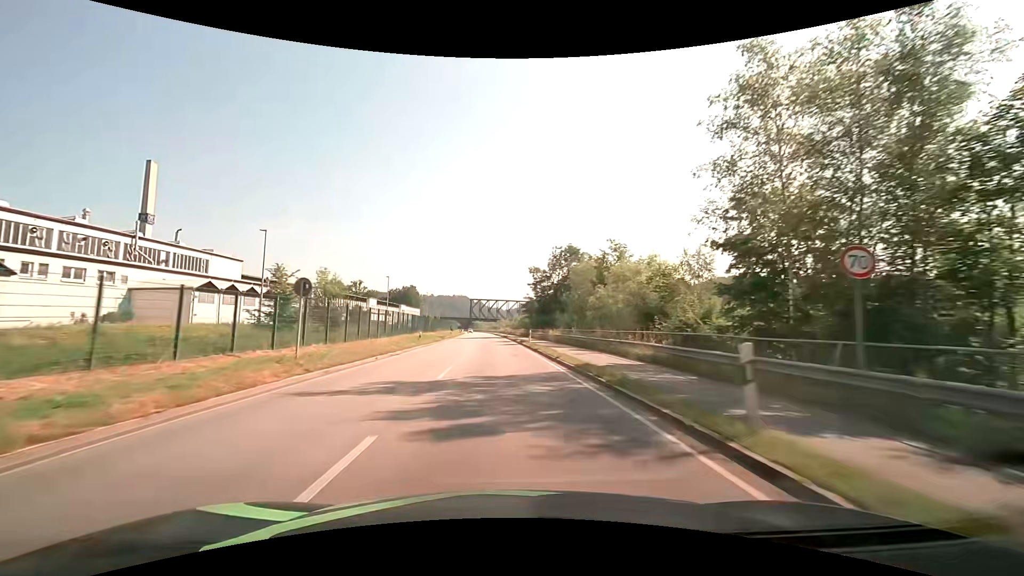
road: primary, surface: asphalt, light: Day
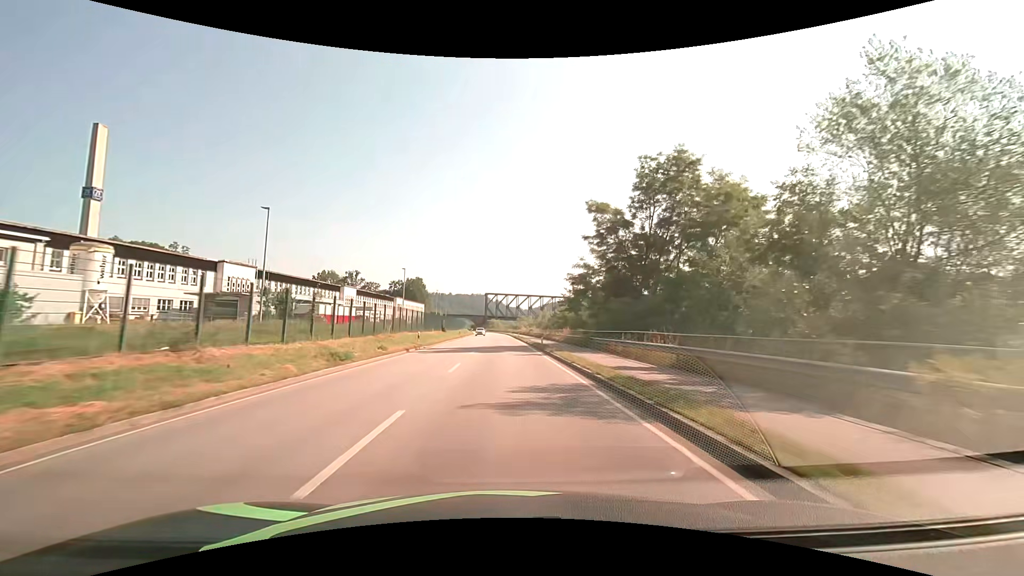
(-1.3, +43.2) m; -2°
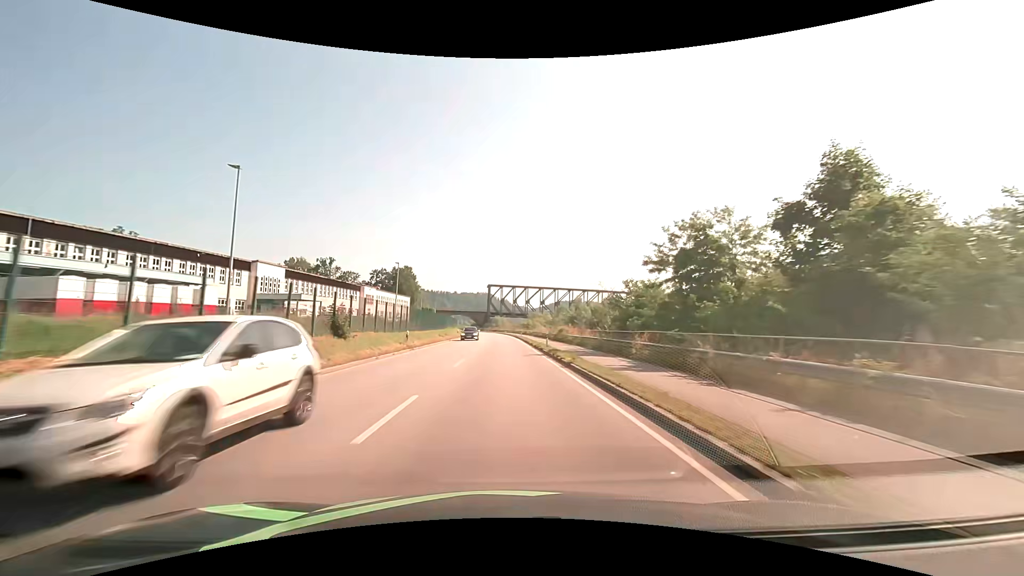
(-0.4, +43.2) m; -1°
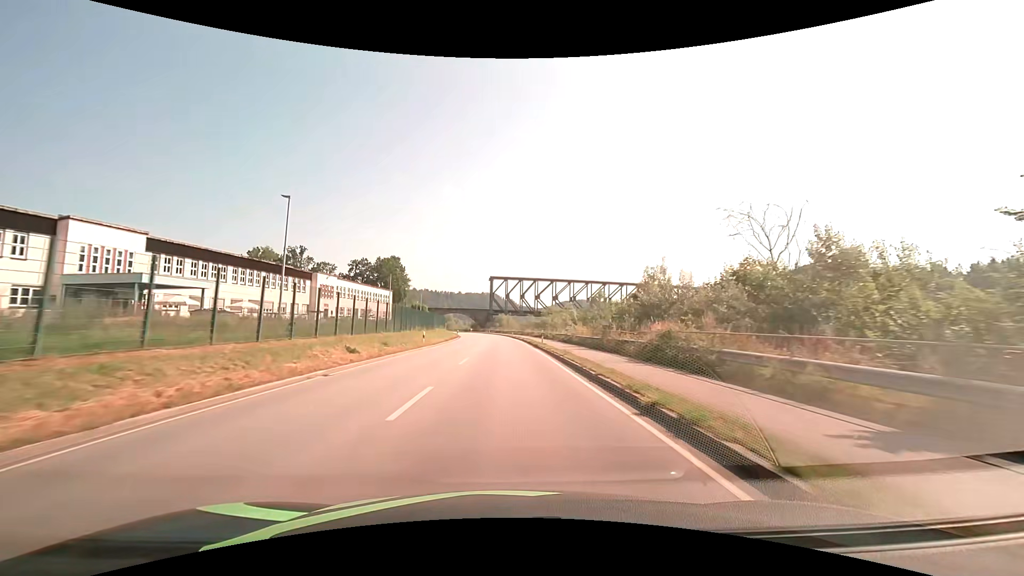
(-0.2, +32.4) m; -1°
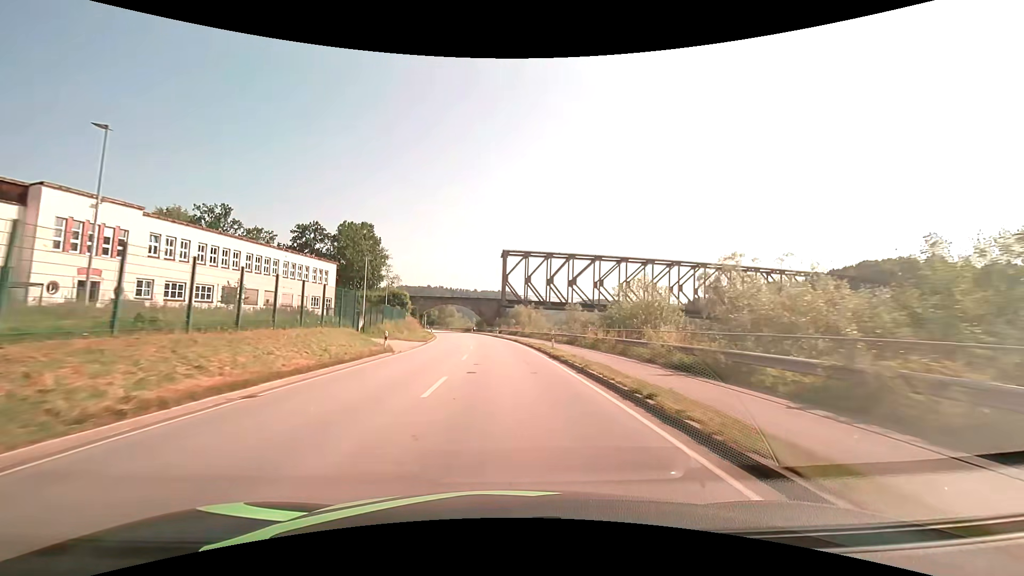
(-0.8, +54.0) m; -2°
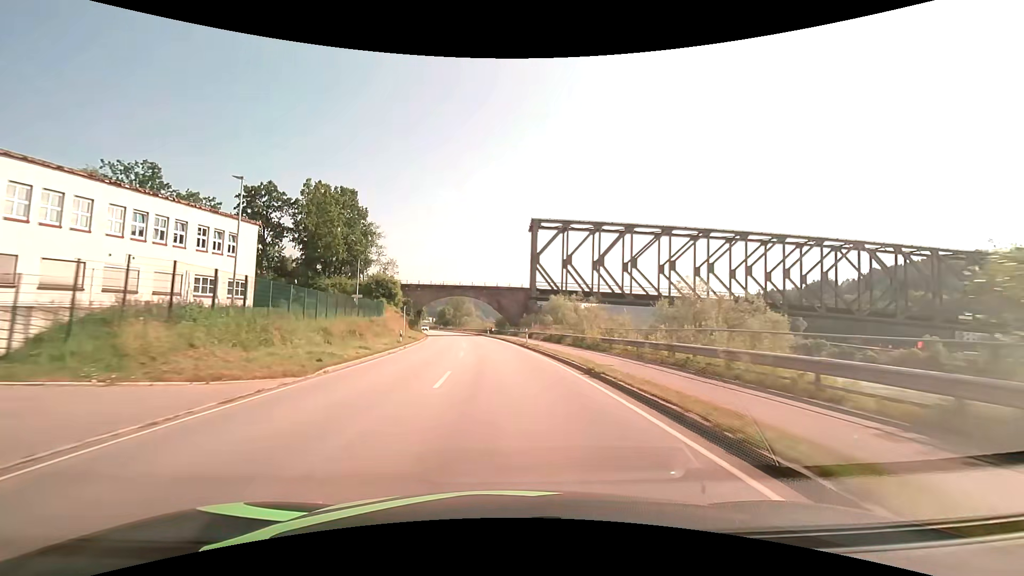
(-0.8, +32.4) m; -3°
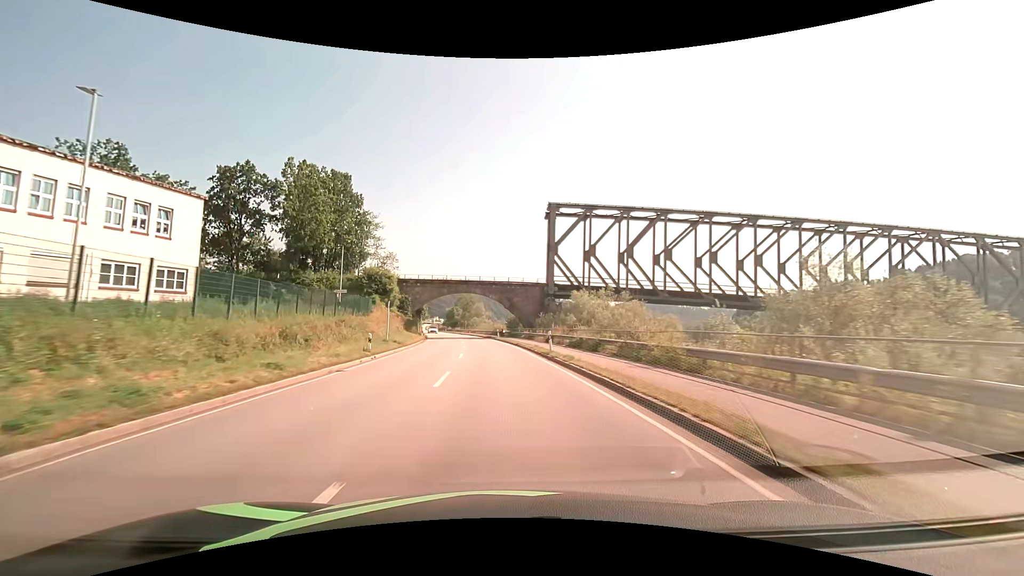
(-0.1, +10.8) m; -1°
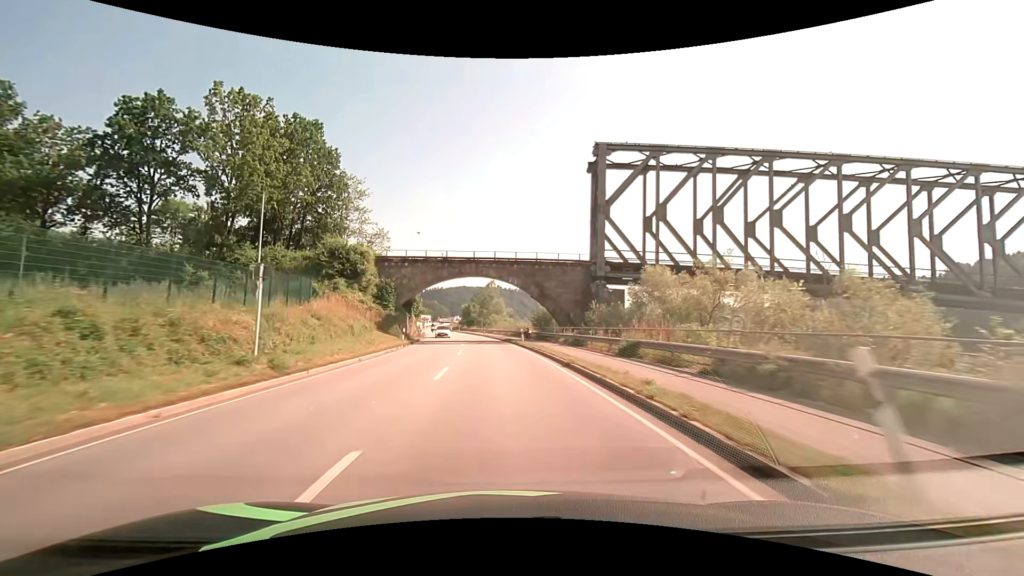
(-0.5, +21.4) m; -3°
